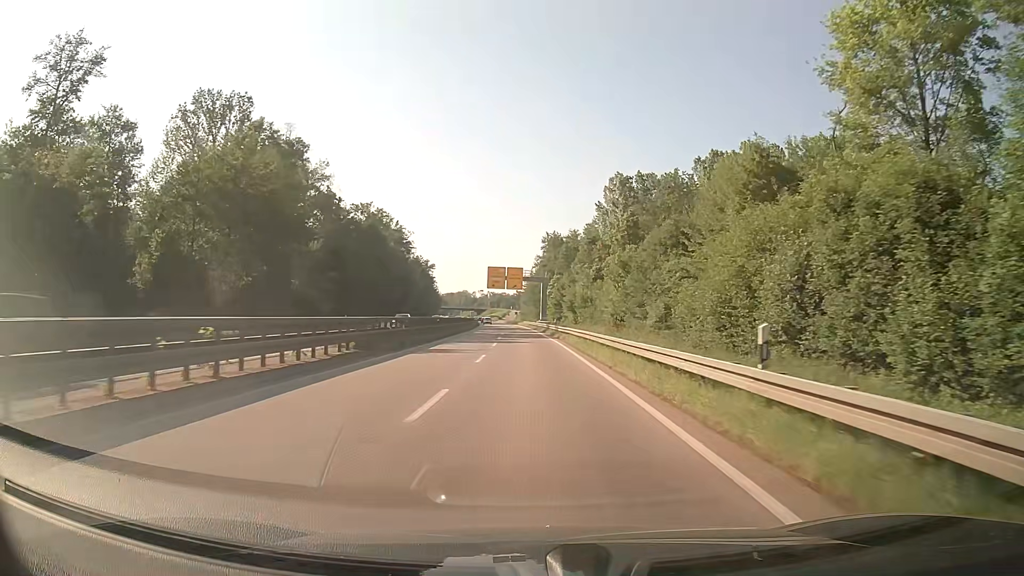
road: trunk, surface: asphalt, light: Day
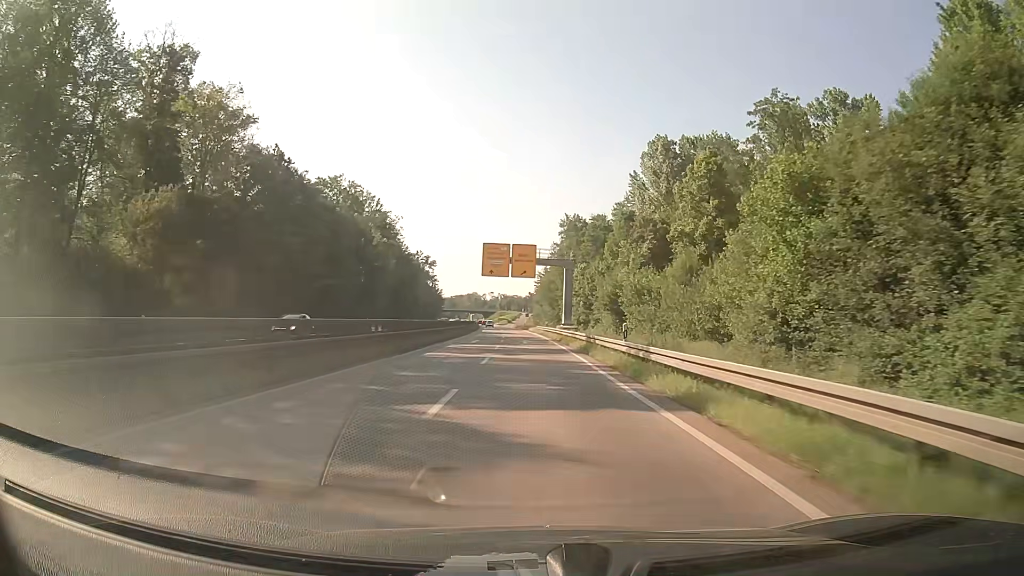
(-0.5, +35.2) m; -1°
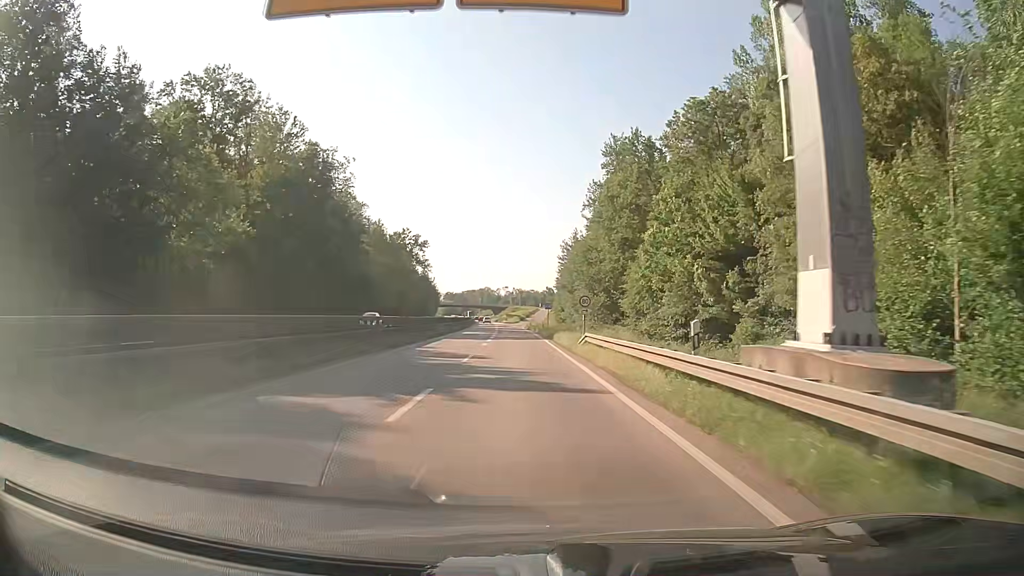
(-0.5, +58.4) m; -1°
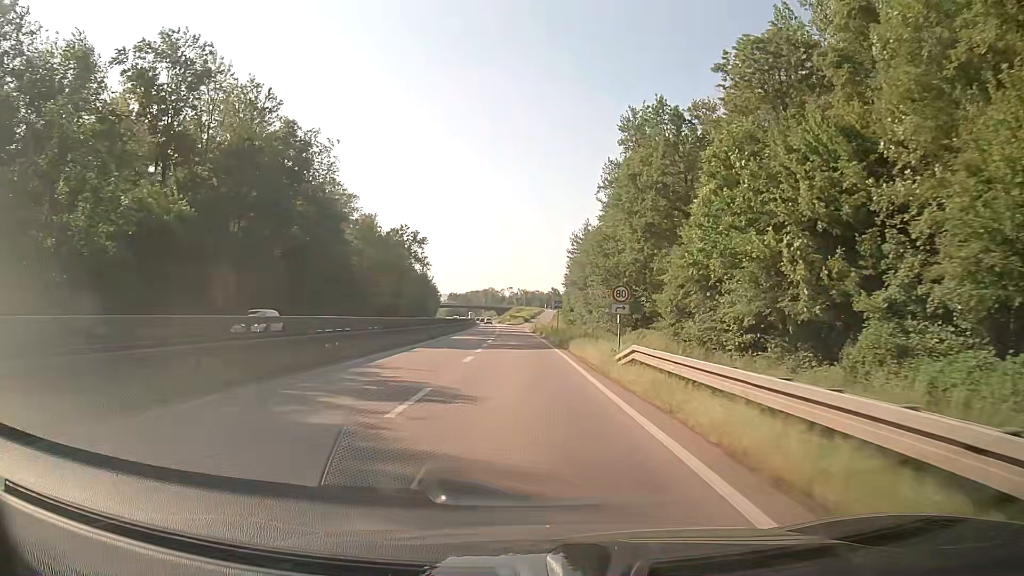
(0.0, +11.5) m; 0°
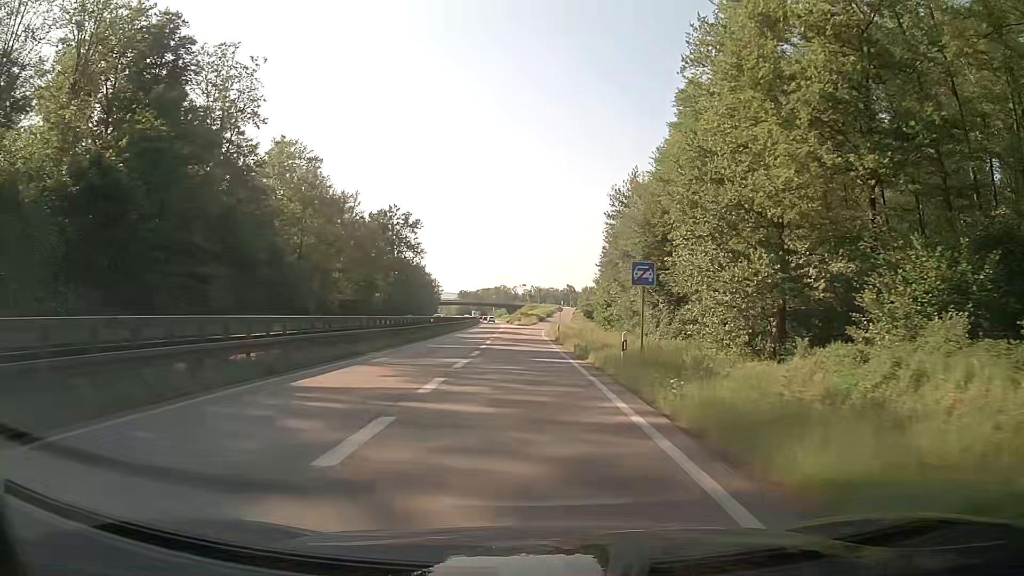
(-0.4, +33.1) m; -1°
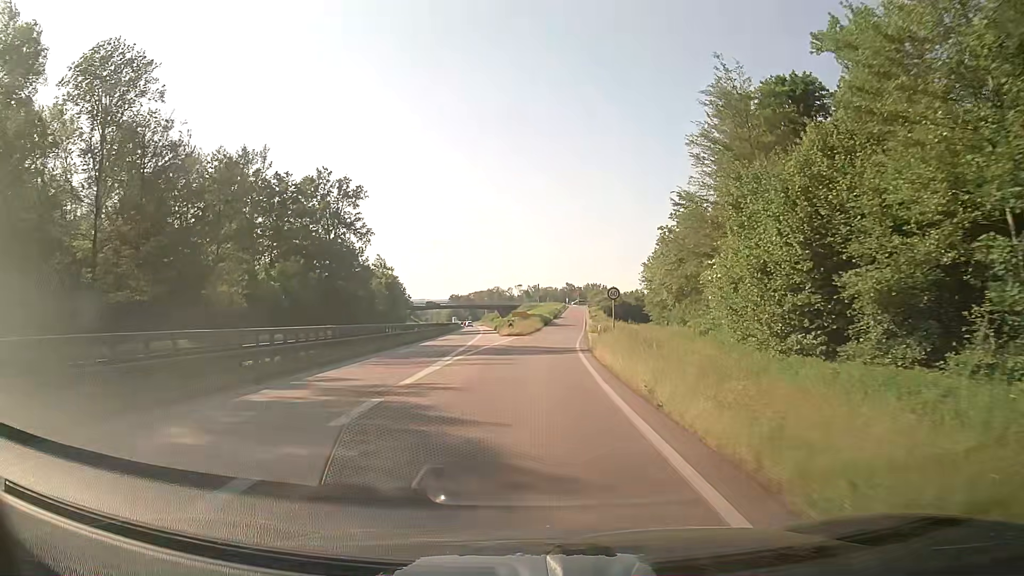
(-0.5, +51.5) m; 0°
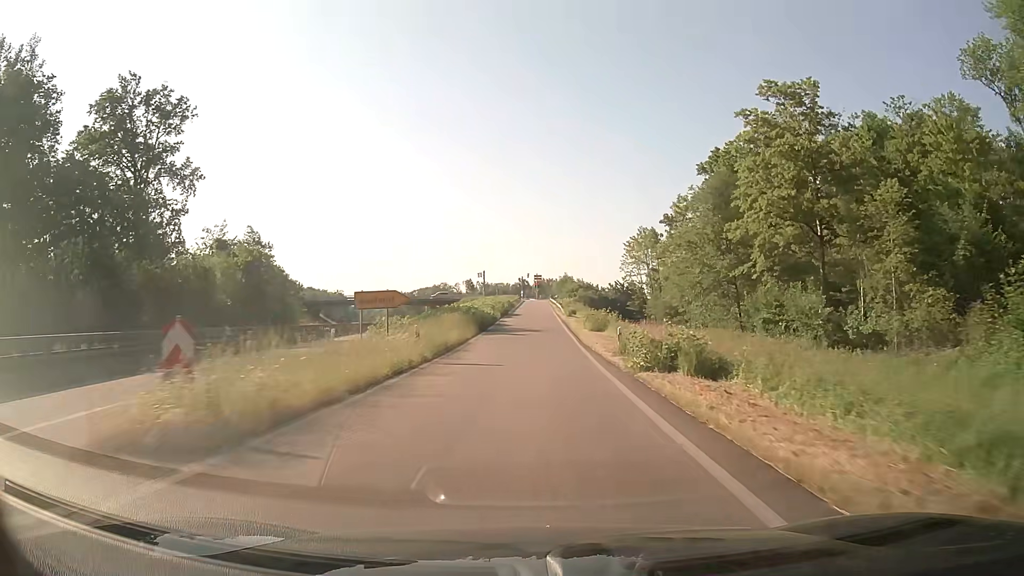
(+1.5, +49.8) m; +3°
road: trunk_link
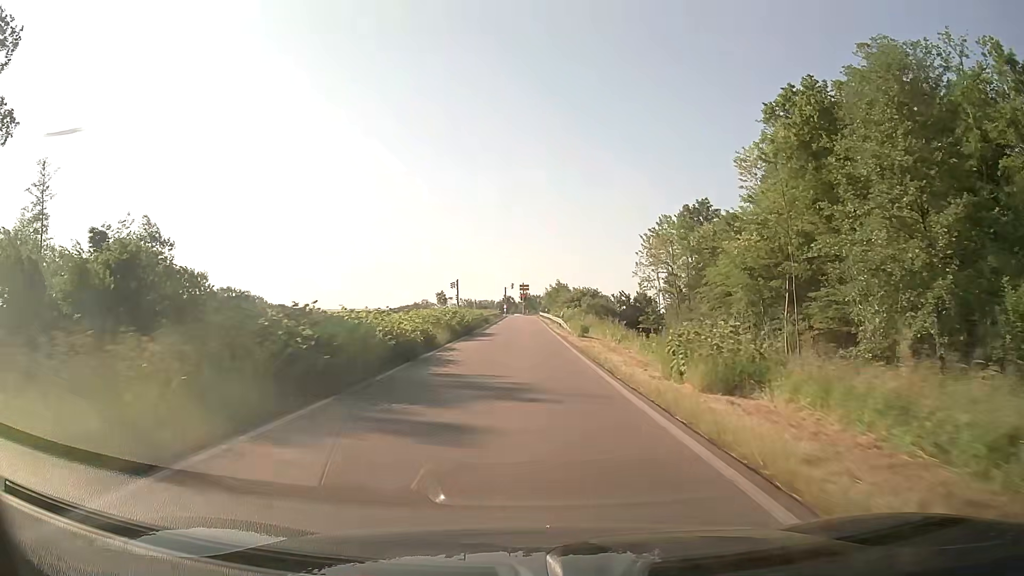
(+0.4, +29.1) m; +1°
(0, +10) (0, +20) (0, +30) (0, +40) (0, +50) (0, +60) (0, +70) (0, +80) (-1, +90) (-1, +100) m
